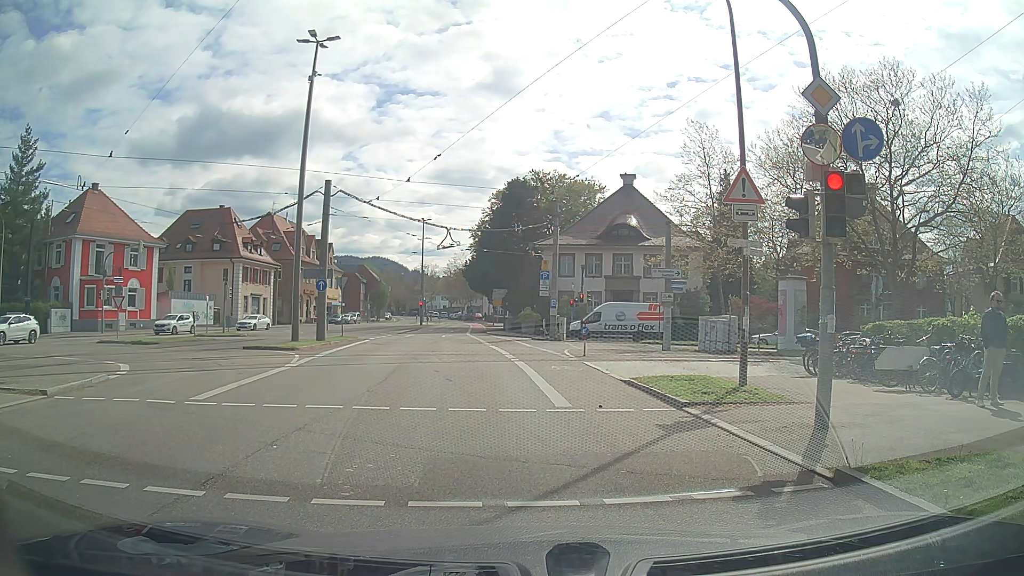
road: secondary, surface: asphalt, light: Day
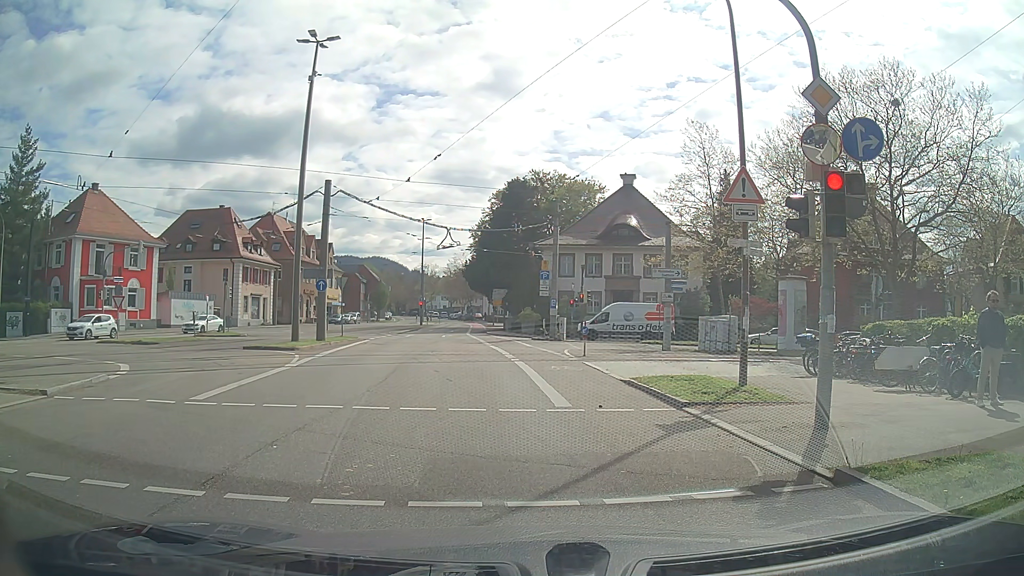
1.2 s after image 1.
(0.0, 0.0) m; 0°
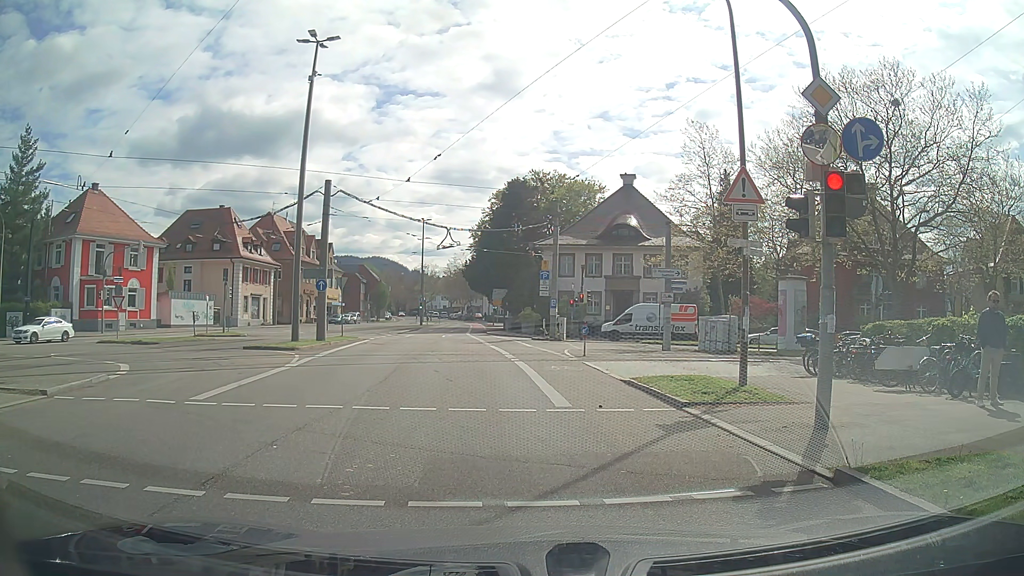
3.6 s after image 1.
(0.0, 0.0) m; 0°
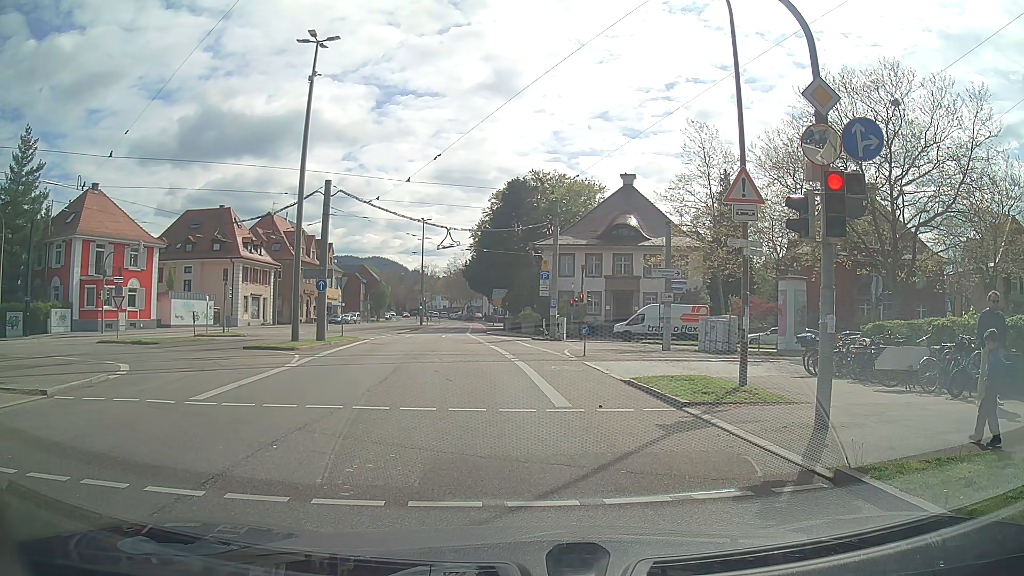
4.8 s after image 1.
(0.0, 0.0) m; 0°
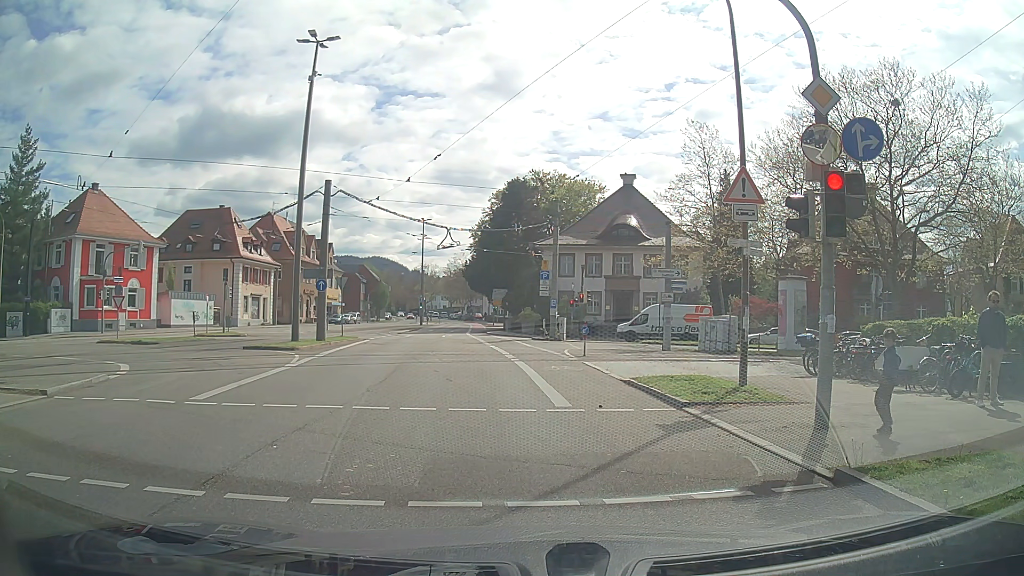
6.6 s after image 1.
(0.0, 0.0) m; 0°
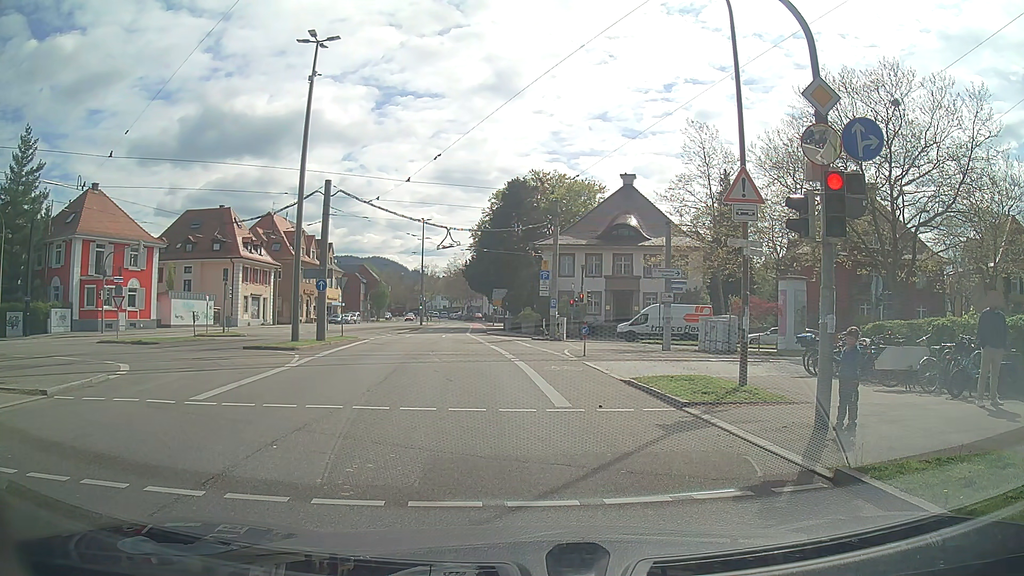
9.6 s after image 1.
(0.0, 0.0) m; 0°
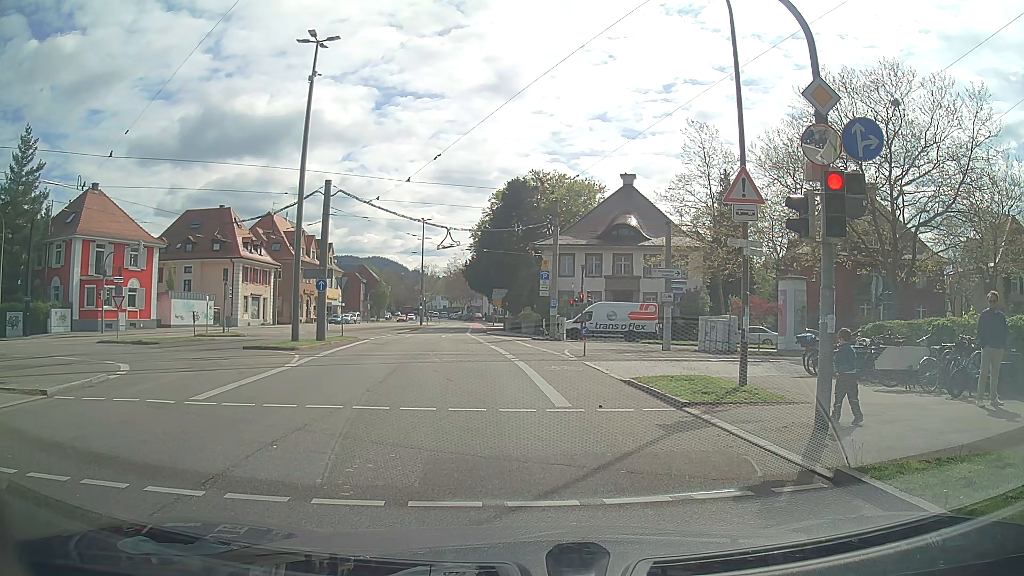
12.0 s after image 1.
(0.0, 0.0) m; 0°
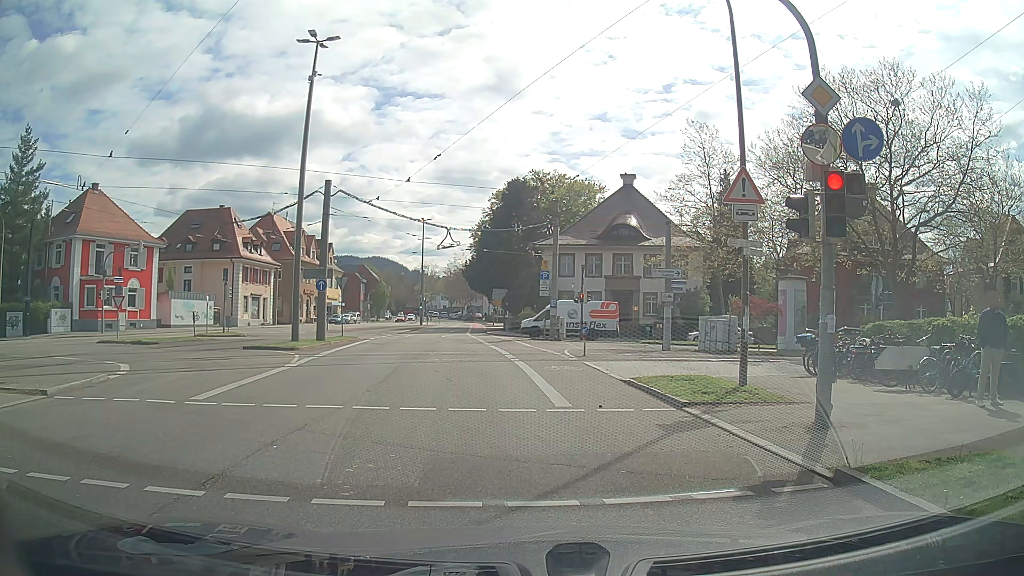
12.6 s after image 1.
(0.0, 0.0) m; 0°
